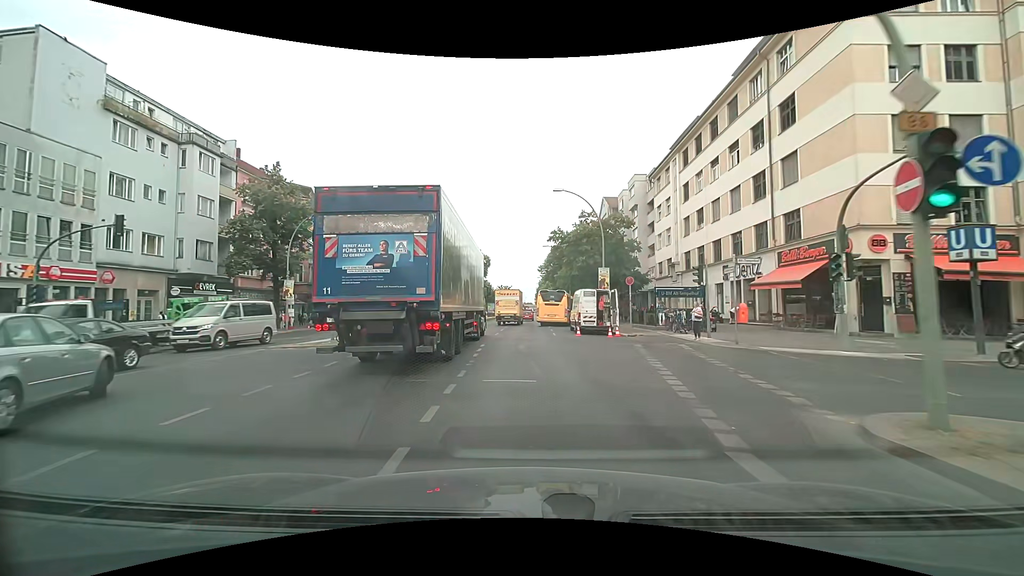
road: primary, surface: asphalt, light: Day
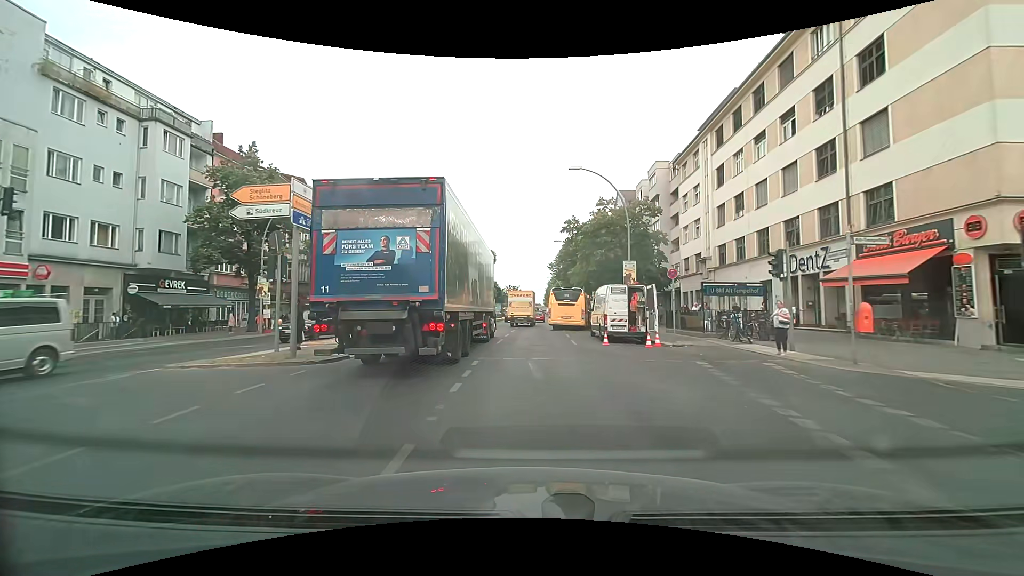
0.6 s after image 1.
(0.0, +5.9) m; 0°
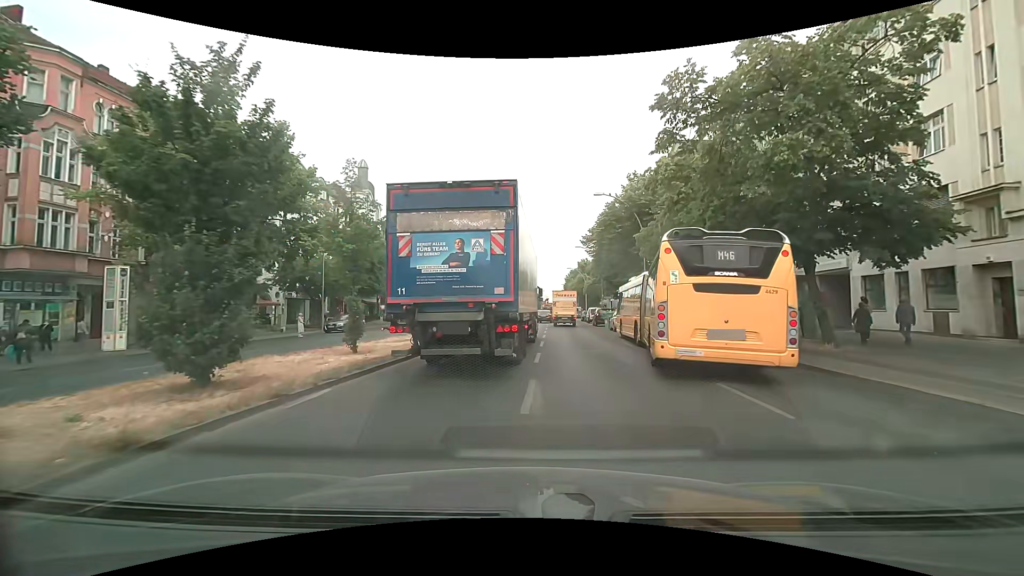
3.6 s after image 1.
(-0.7, +25.0) m; -2°
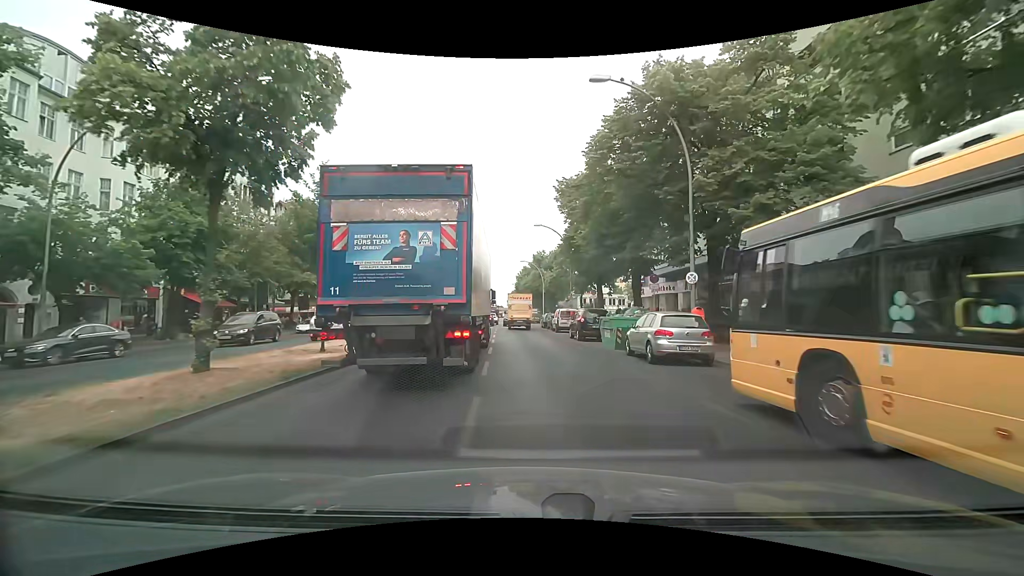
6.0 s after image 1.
(+0.9, +20.0) m; +7°
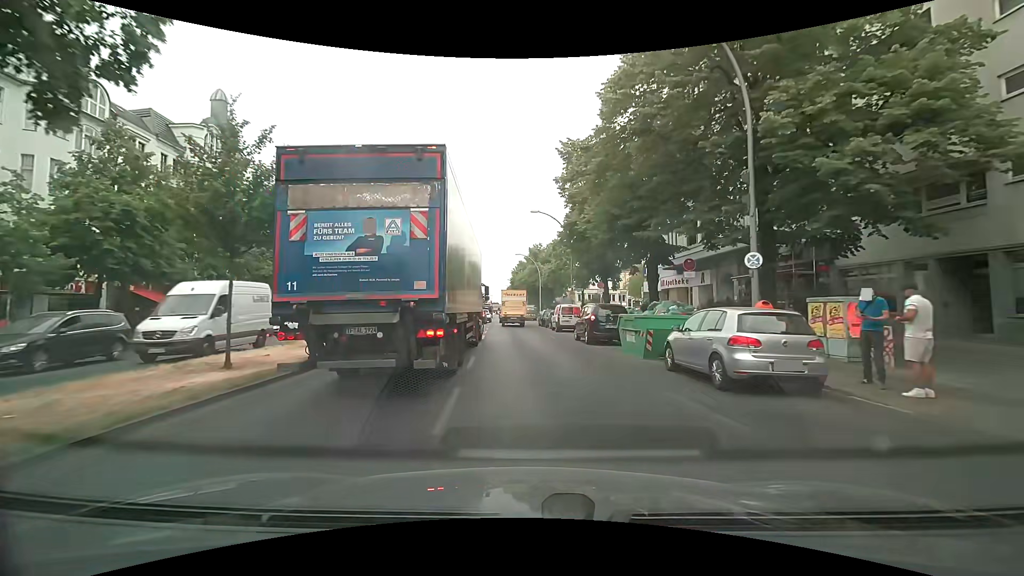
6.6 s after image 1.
(0.0, +5.3) m; 0°
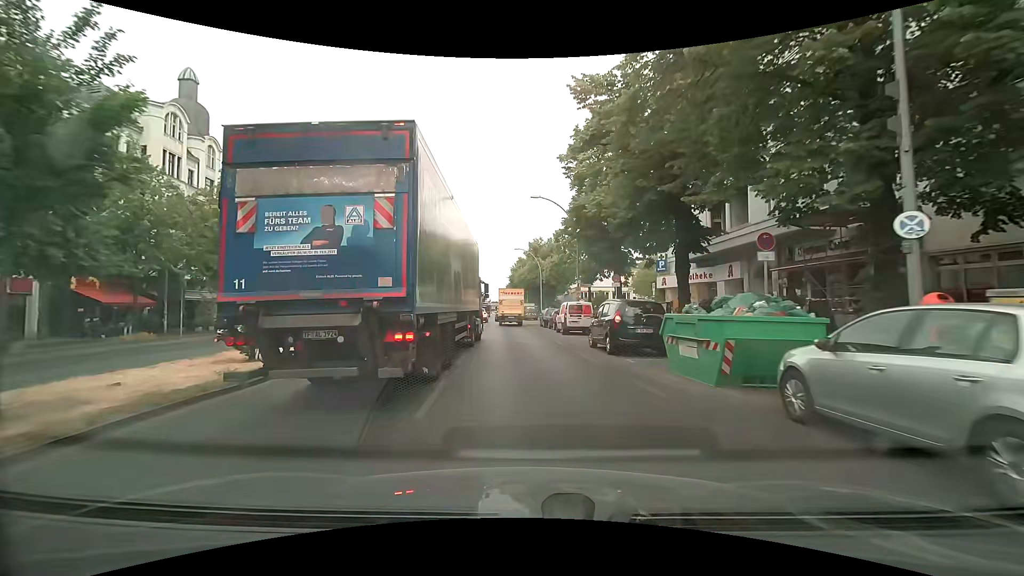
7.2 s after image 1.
(0.0, +5.3) m; 0°
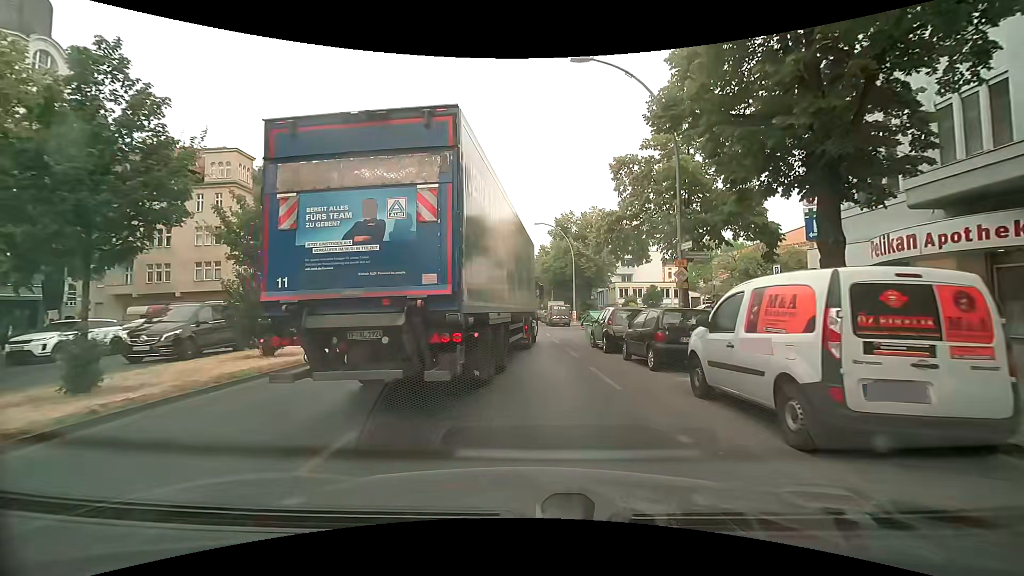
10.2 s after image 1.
(-0.3, +21.4) m; -3°
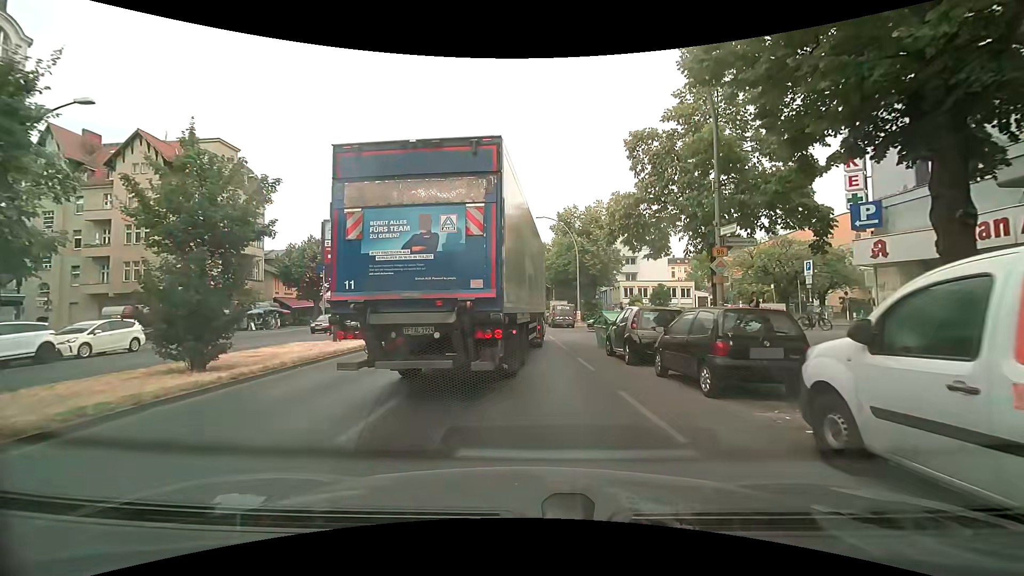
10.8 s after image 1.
(0.0, +3.4) m; +1°
(0, +10) (0, +20) (0, +30) (-1, +40) (-1, +50) (-1, +60) (-1, +70) (-1, +80) (-2, +90) (-2, +100) m
